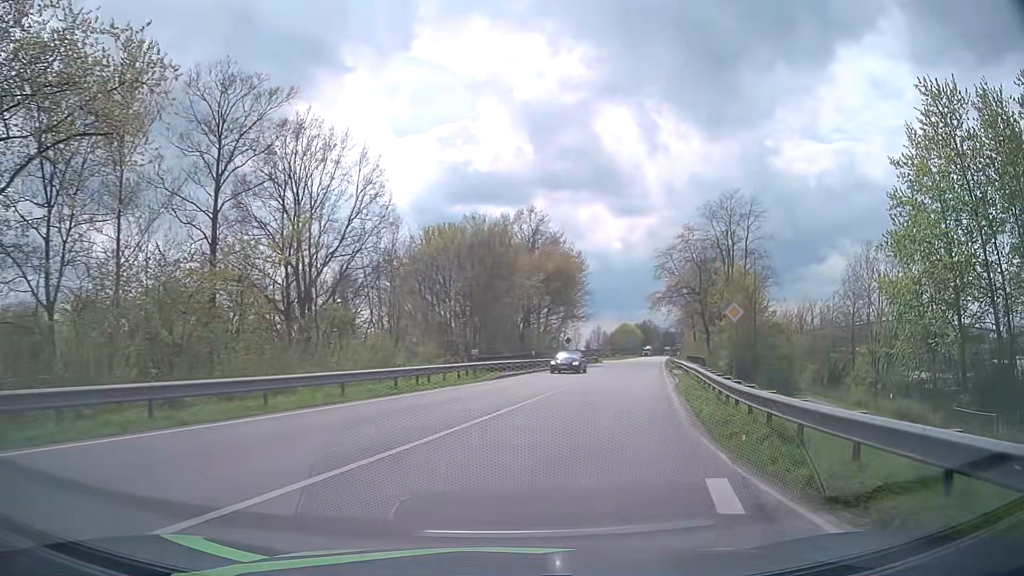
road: unclassified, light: Day
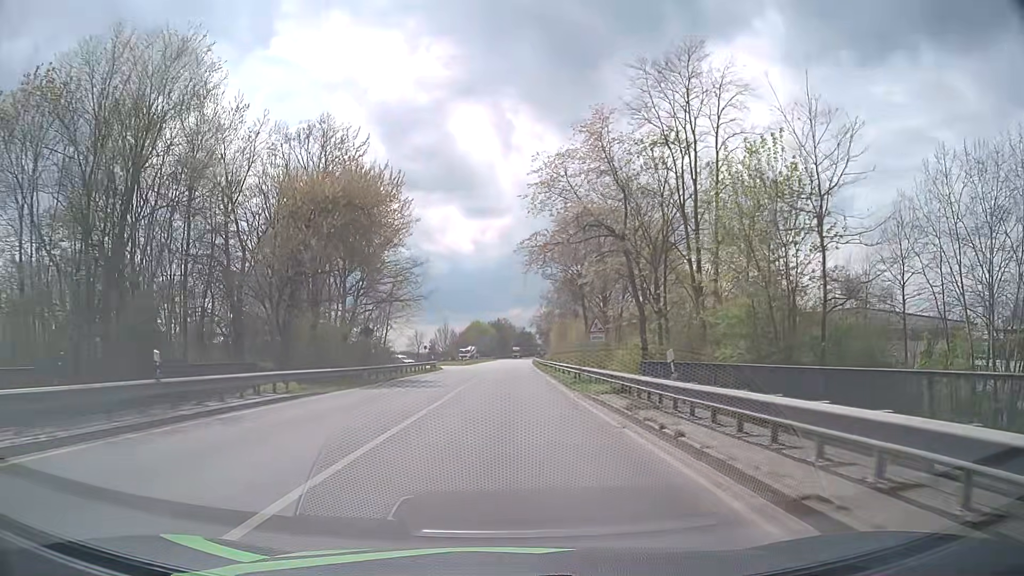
(+6.2, +33.7) m; +13°
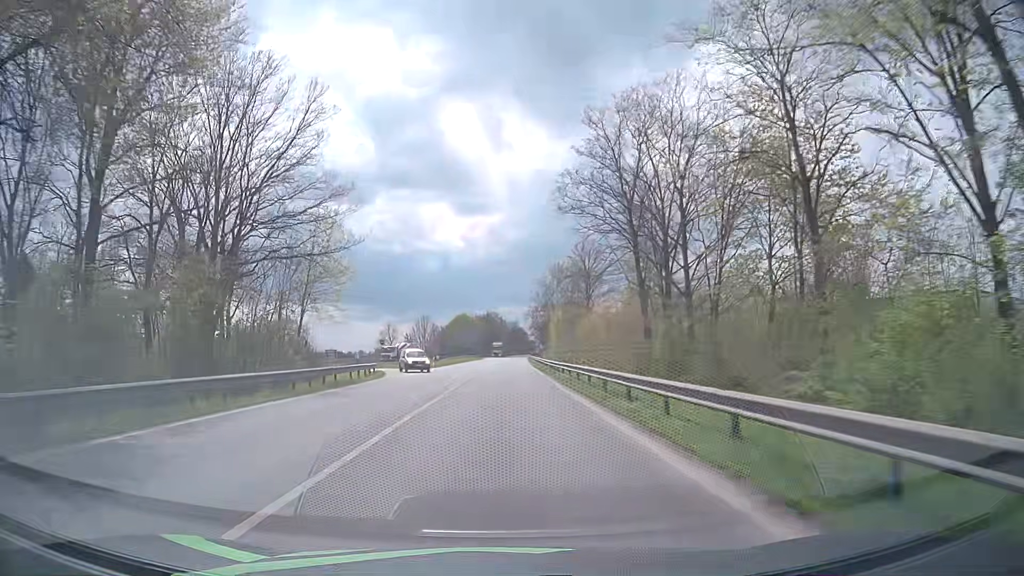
(+0.2, +28.1) m; 0°
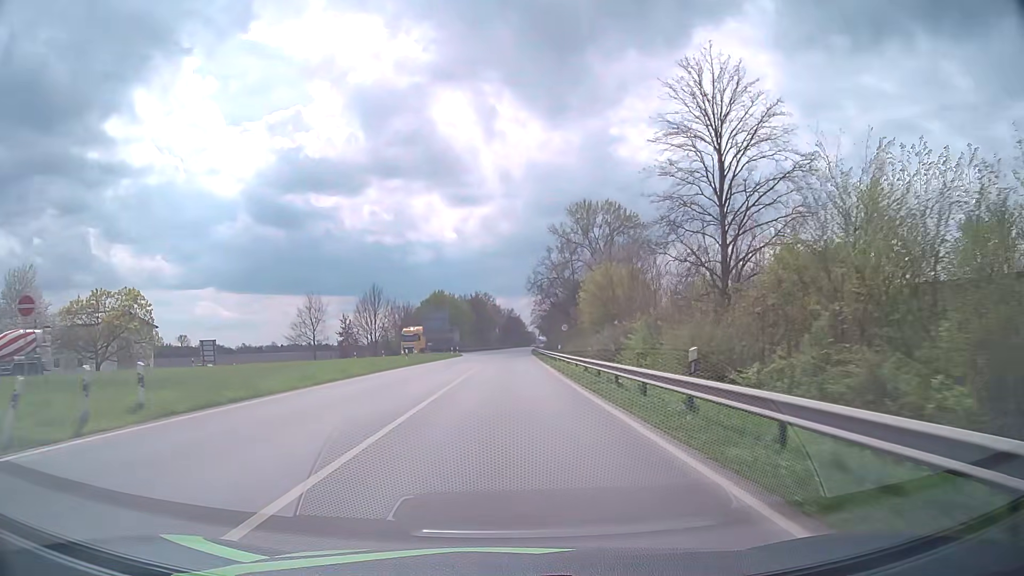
(+0.6, +54.0) m; +1°
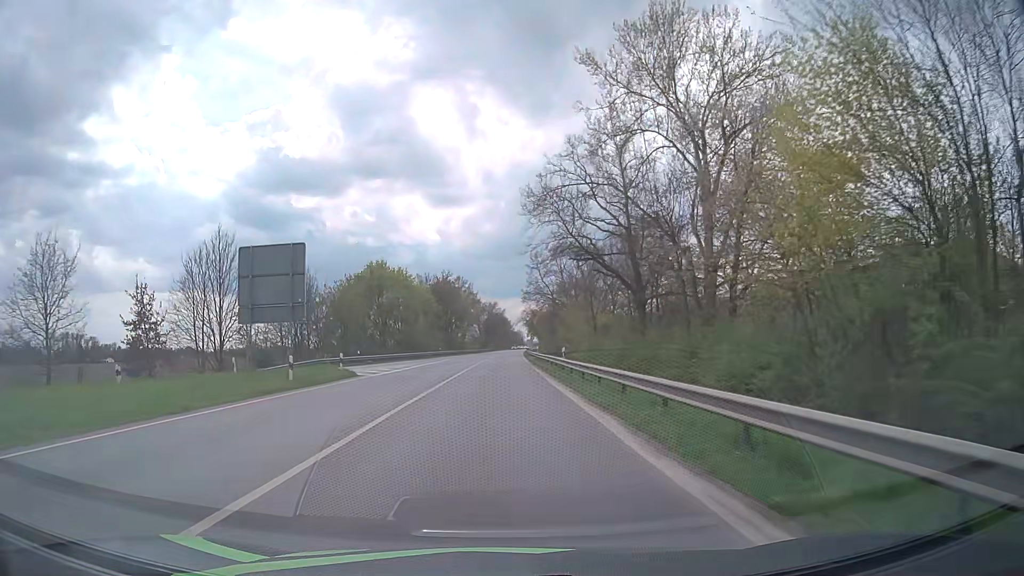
(+0.7, +52.0) m; +2°
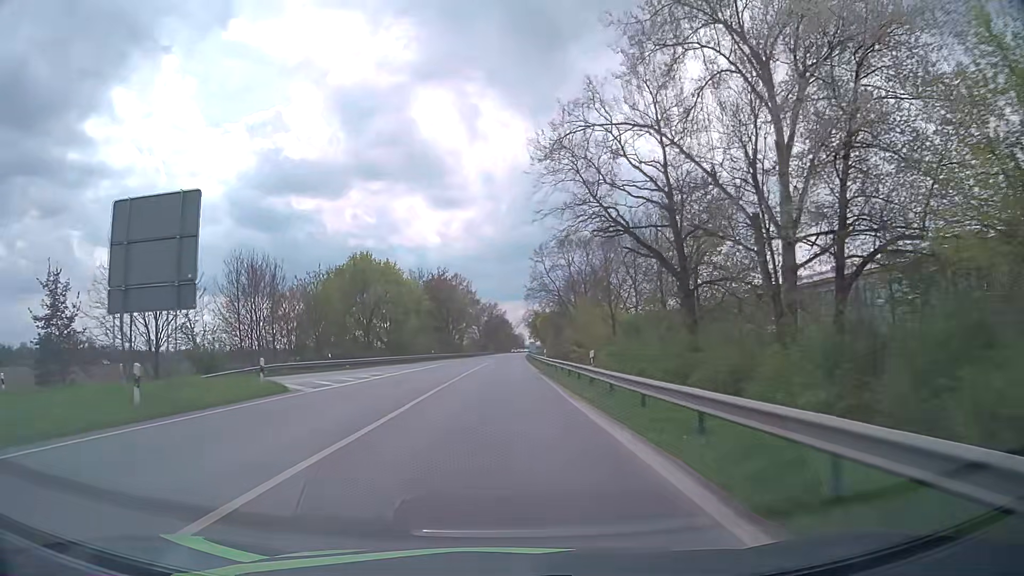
(0.0, +10.3) m; 0°
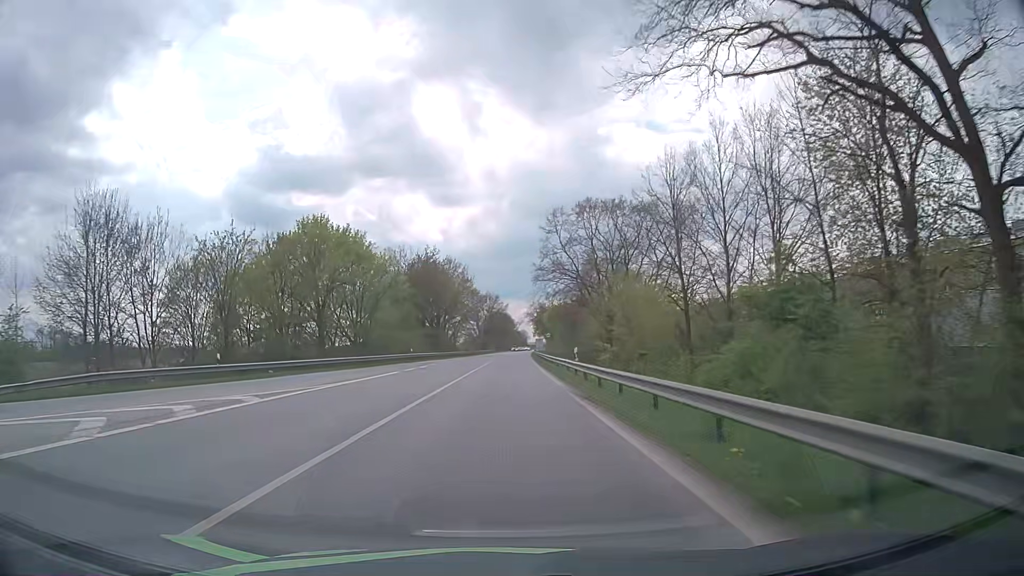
(-0.1, +20.7) m; -1°
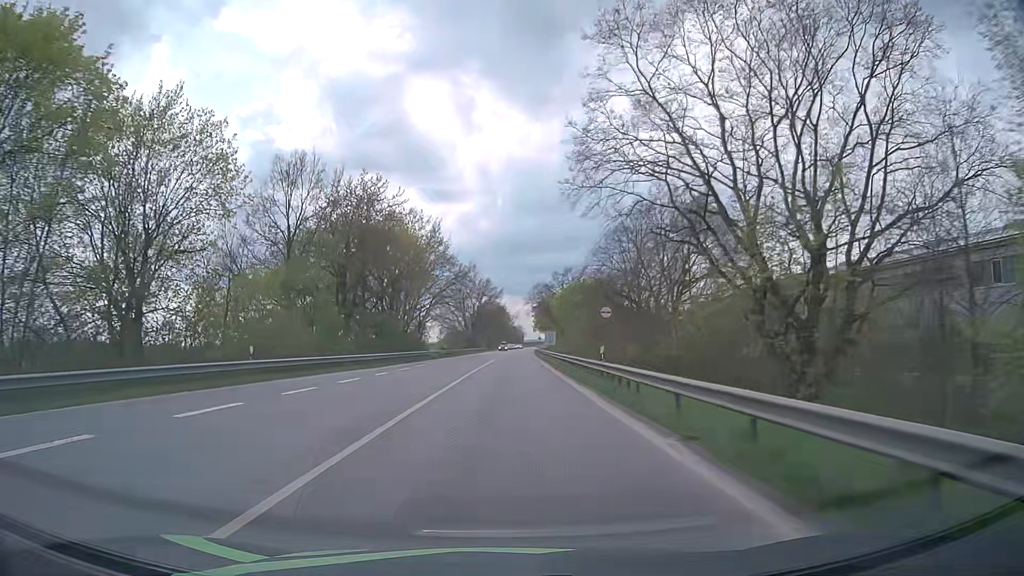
(+0.2, +40.7) m; +1°
(0, +10) (0, +20) (0, +30) (0, +40) (0, +50) (+1, +60) (+1, +70) (+1, +80) (+1, +90) (+2, +100) m
